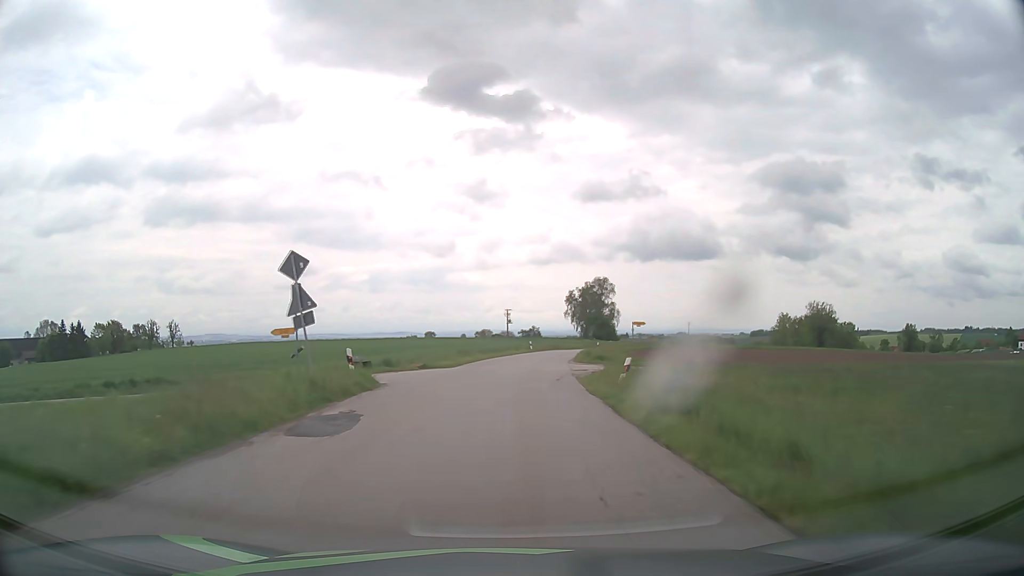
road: tertiary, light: Day
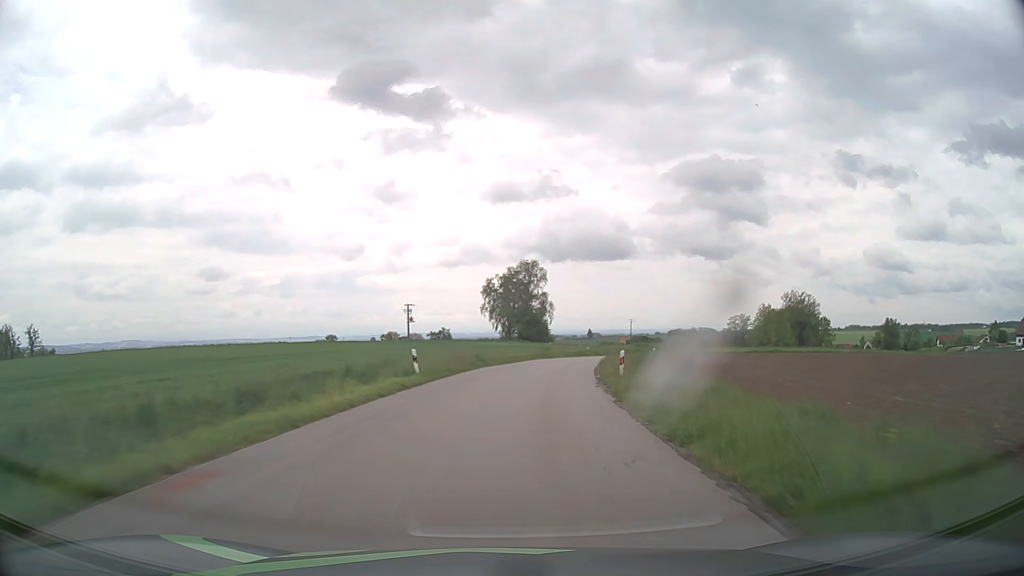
(+2.4, +46.5) m; +7°
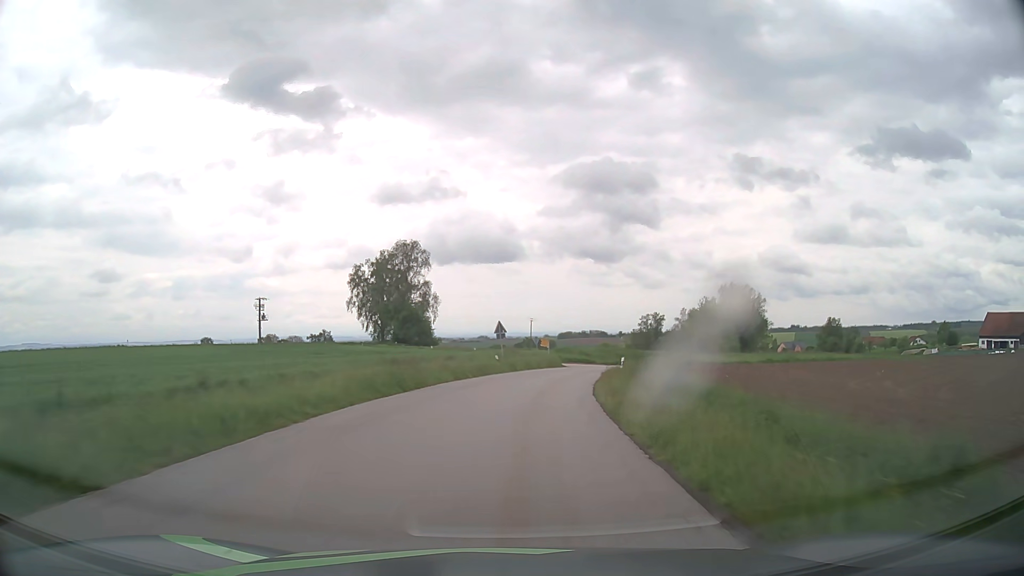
(+2.7, +34.0) m; +9°
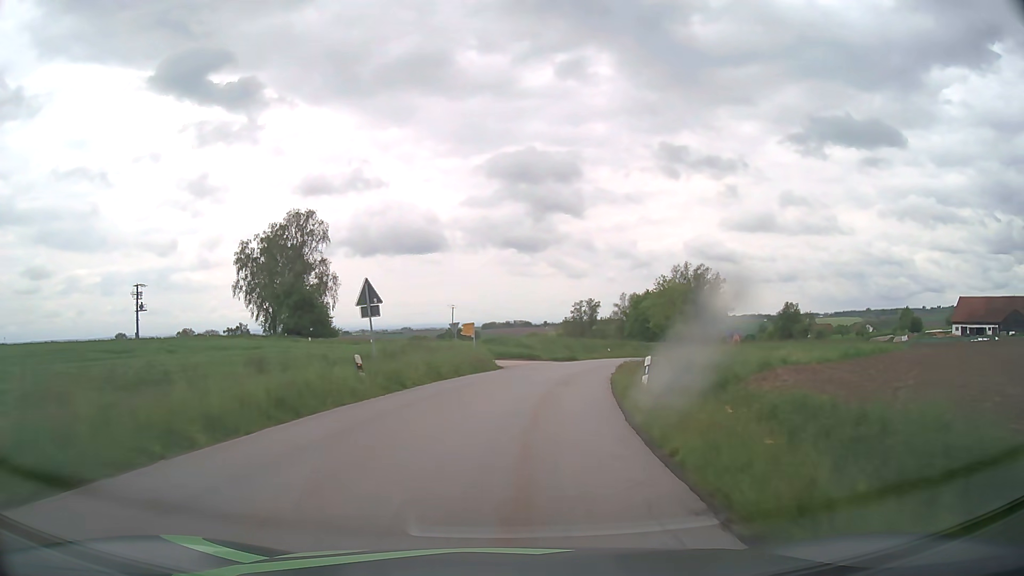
(+1.3, +22.0) m; +6°
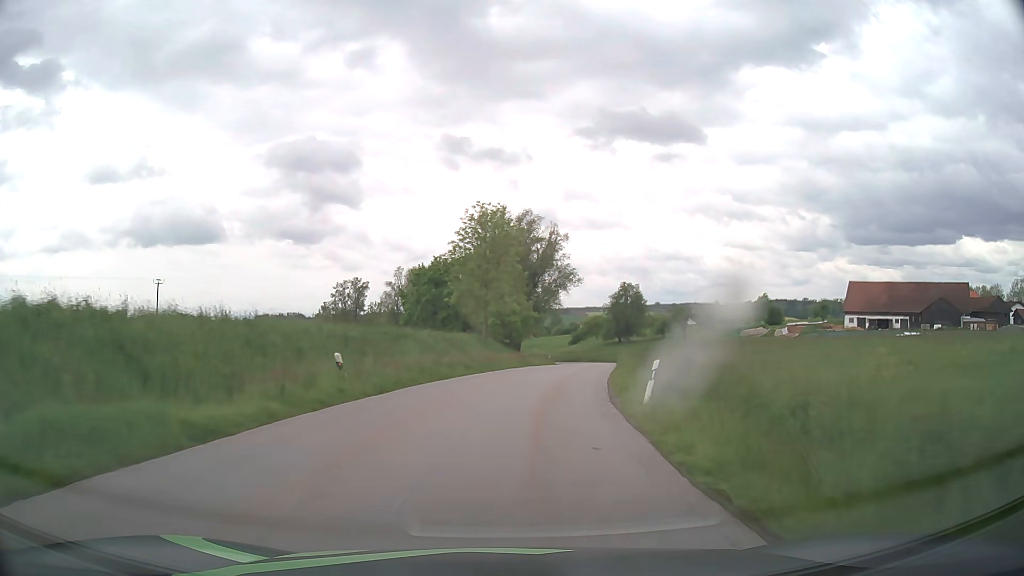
(+8.6, +51.4) m; +19°
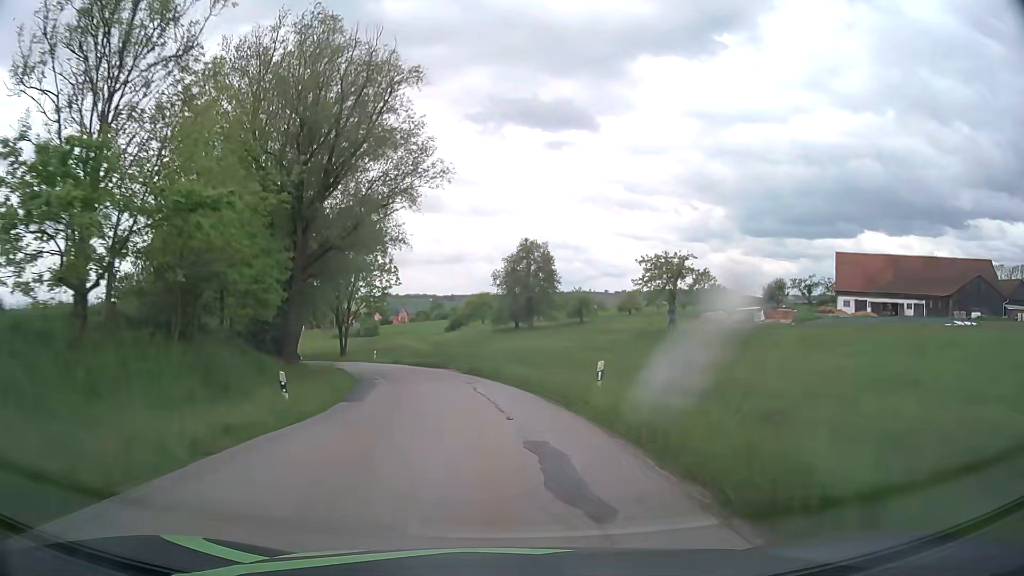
(+6.7, +50.0) m; +11°
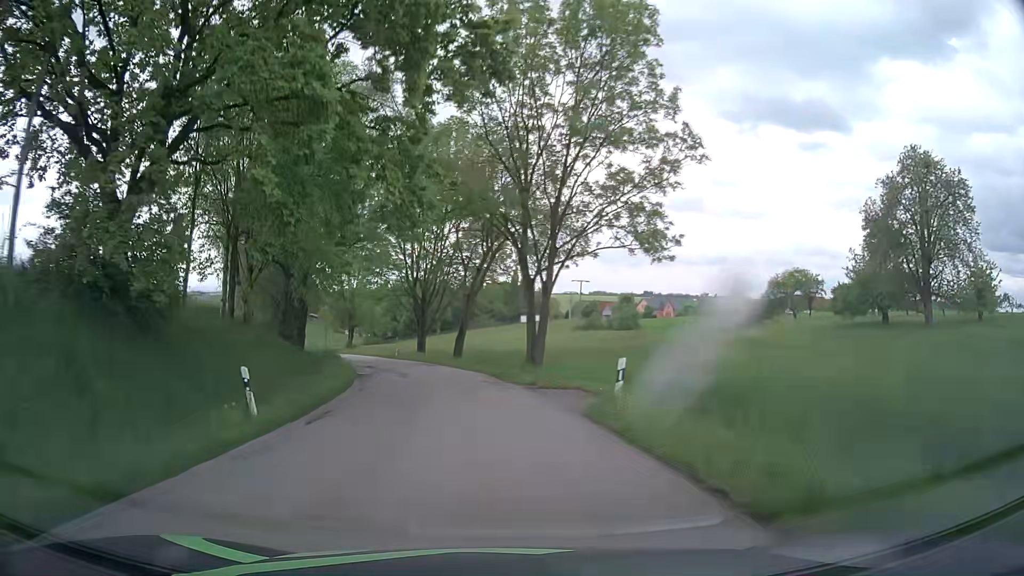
(-8.6, +49.7) m; -22°
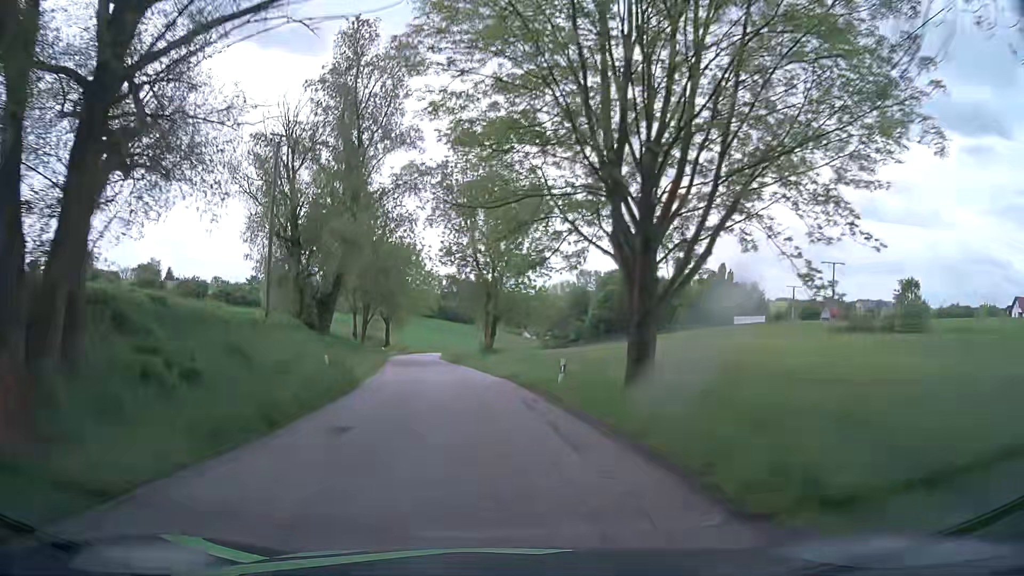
(-5.9, +42.1) m; -15°
(0, +10) (-1, +20) (-3, +30) (-4, +40) (-6, +50) (-8, +59) (-9, +69) (-11, +79) (-12, +89) (-13, +99) m
